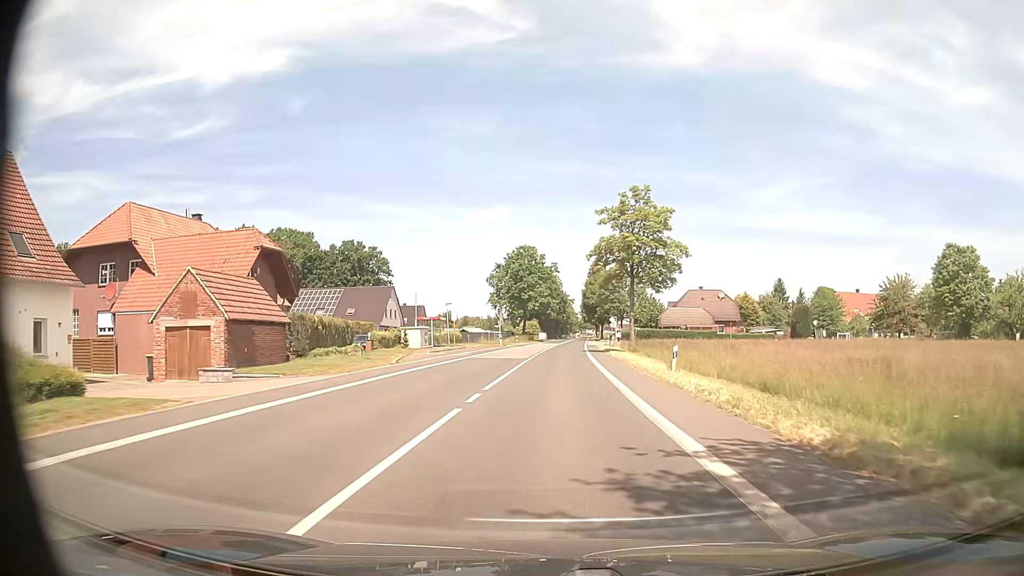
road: tertiary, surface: asphalt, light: Day
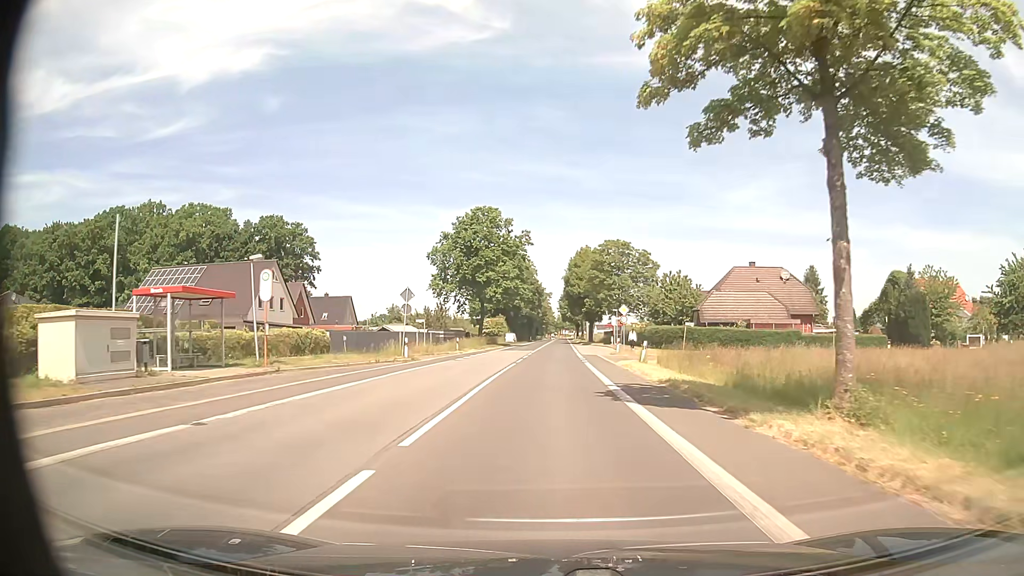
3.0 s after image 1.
(+0.9, +39.1) m; +2°
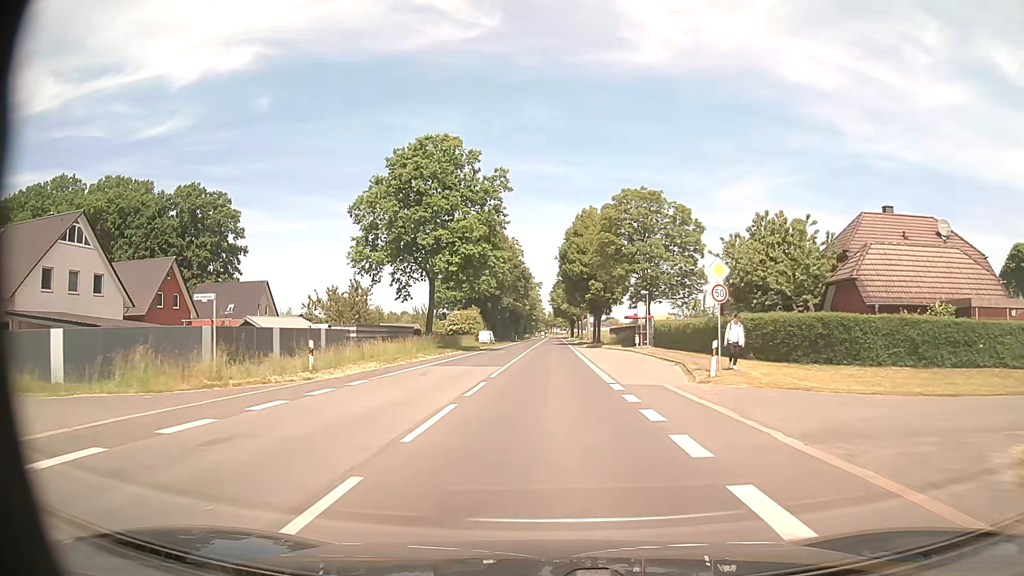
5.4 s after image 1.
(+0.3, +31.3) m; +1°
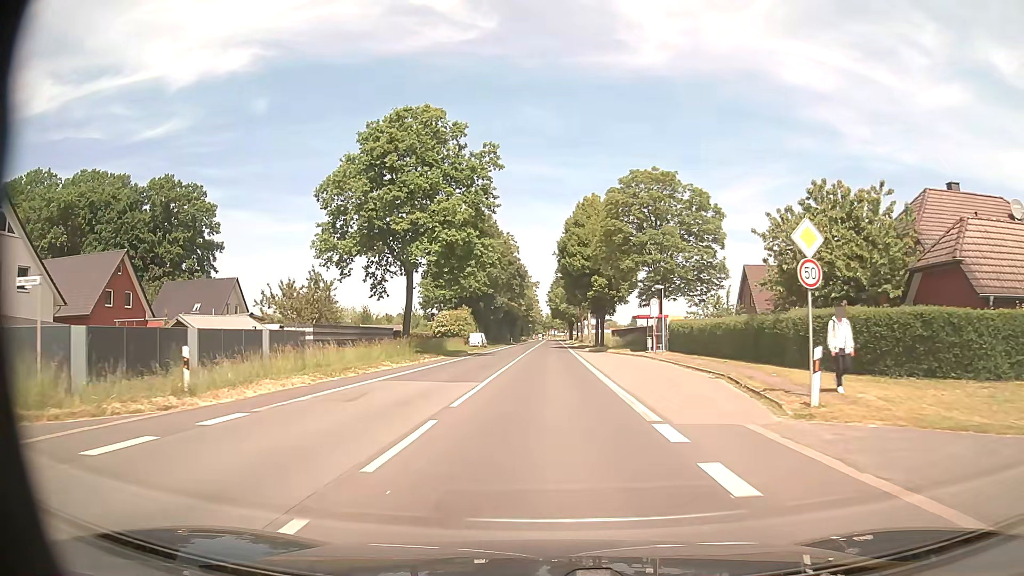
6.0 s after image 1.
(0.0, +7.8) m; 0°
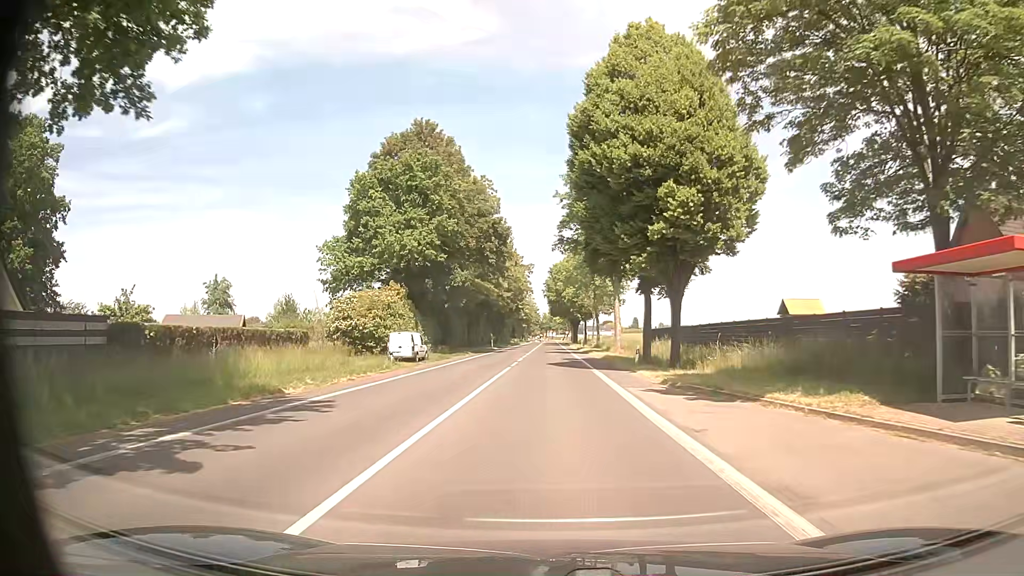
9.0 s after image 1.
(+0.3, +38.9) m; +1°
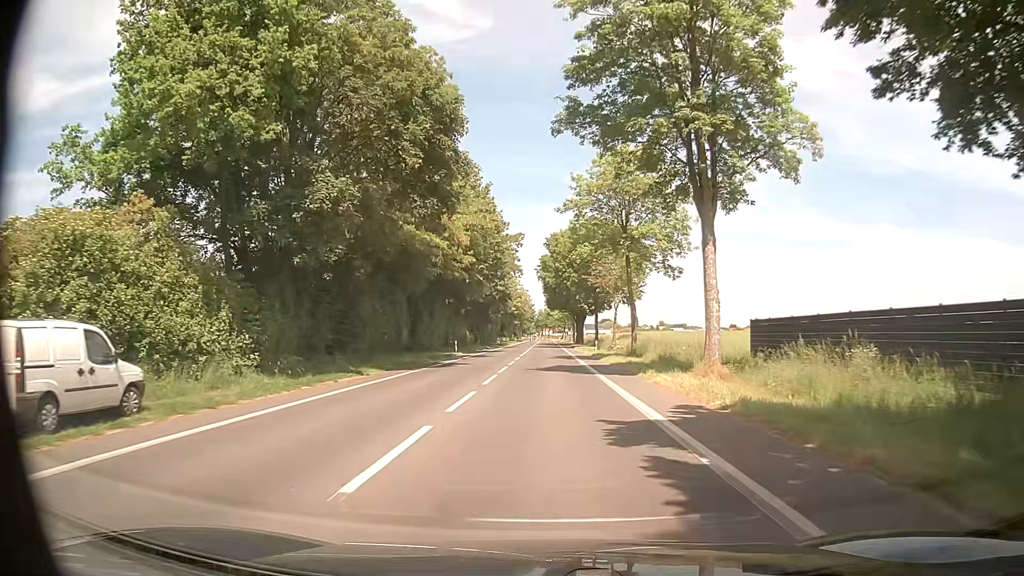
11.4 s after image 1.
(0.0, +31.0) m; 0°
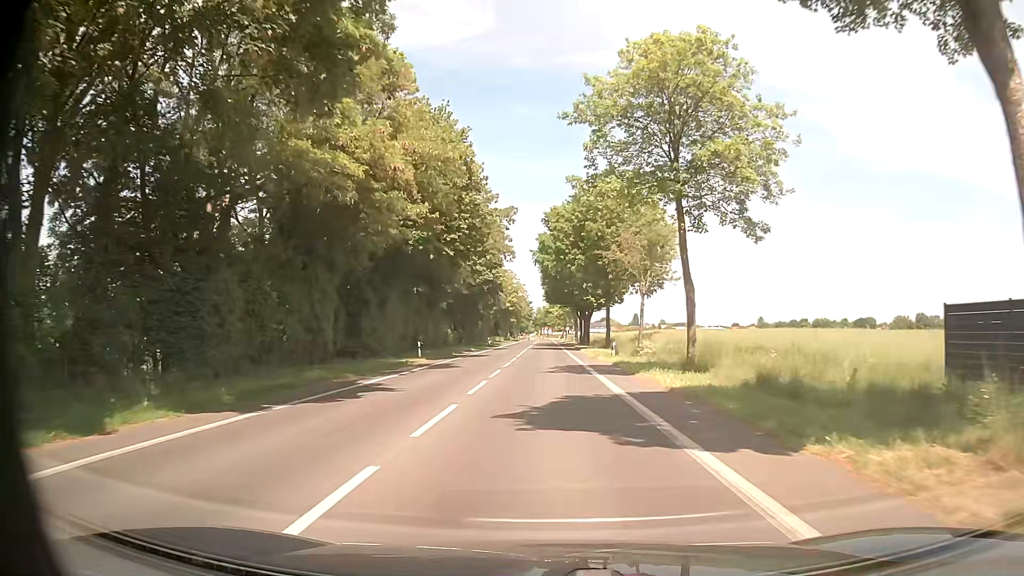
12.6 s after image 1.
(0.0, +15.5) m; 0°
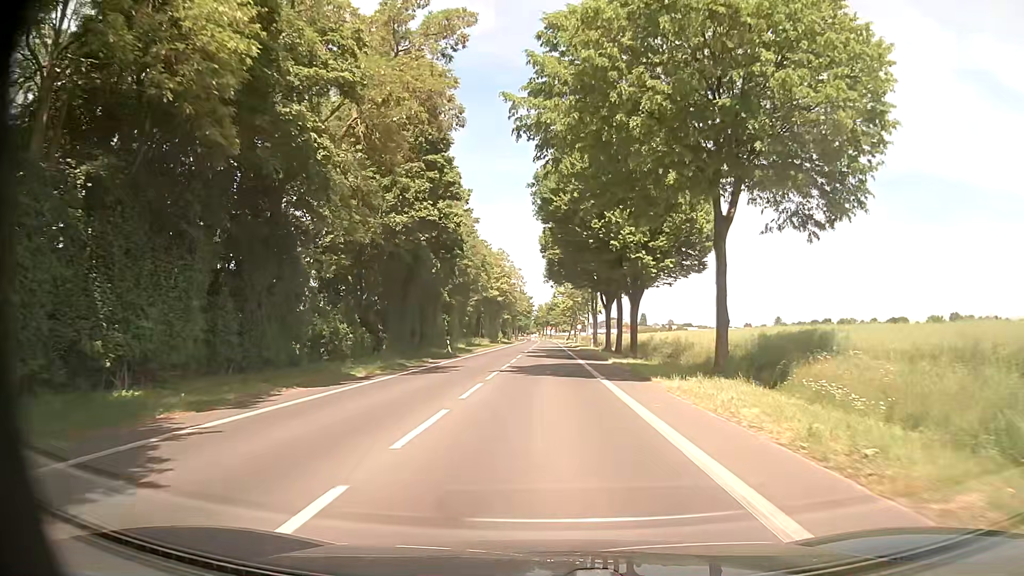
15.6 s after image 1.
(0.0, +38.9) m; 0°
(0, +10) (0, +20) (0, +30) (0, +40) (0, +50) (0, +60) (0, +70) (0, +80) (0, +90) (0, +100) m
